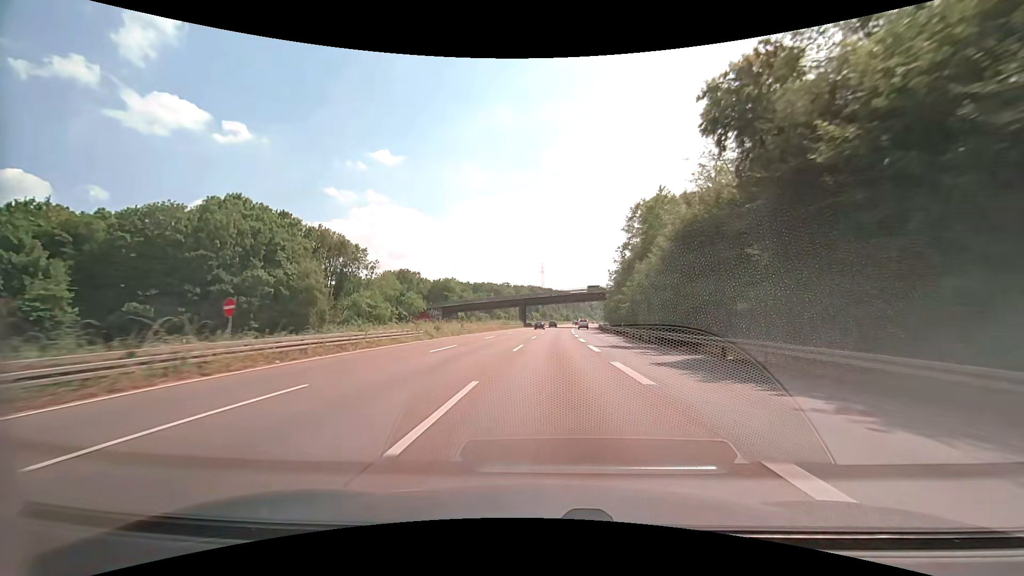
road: motorway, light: Day
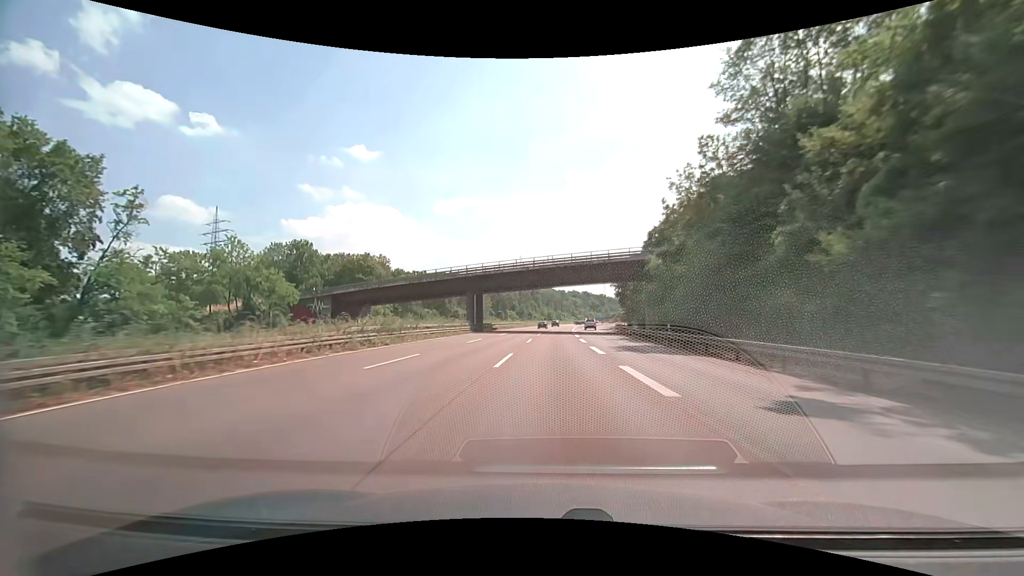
(+1.3, +61.5) m; +2°
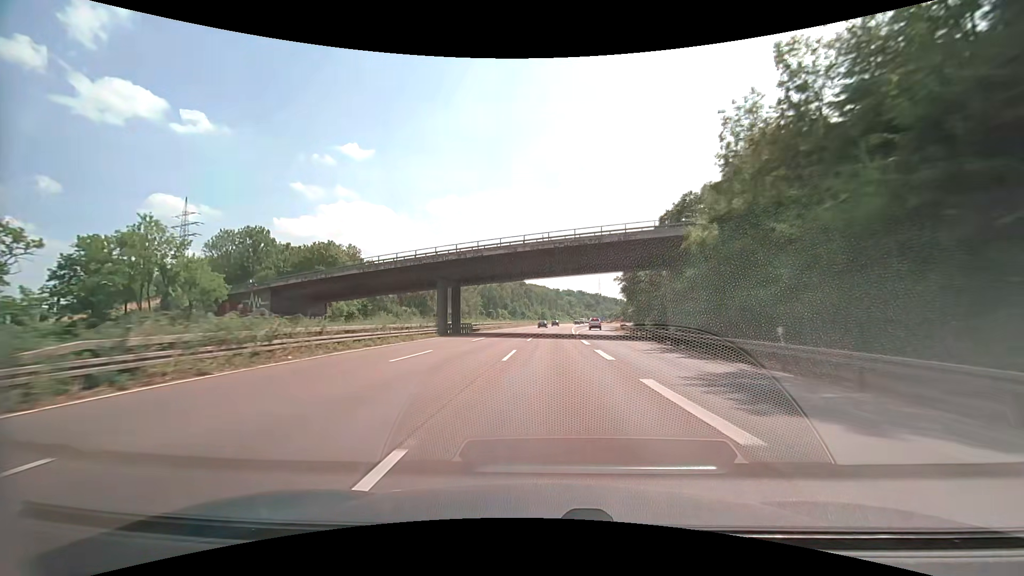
(+0.1, +15.6) m; +1°
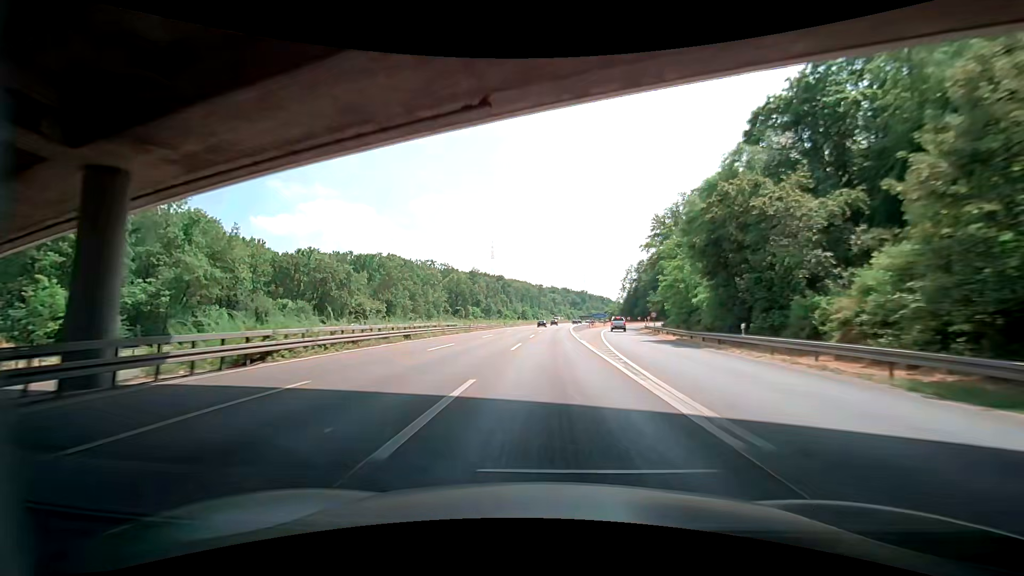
(+0.8, +47.1) m; +2°
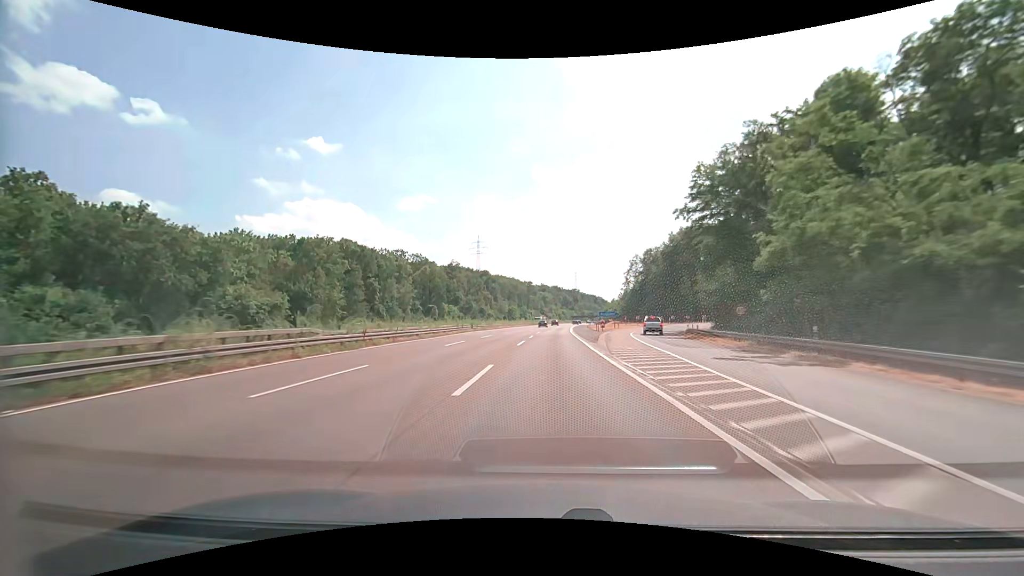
(0.0, +31.7) m; +1°
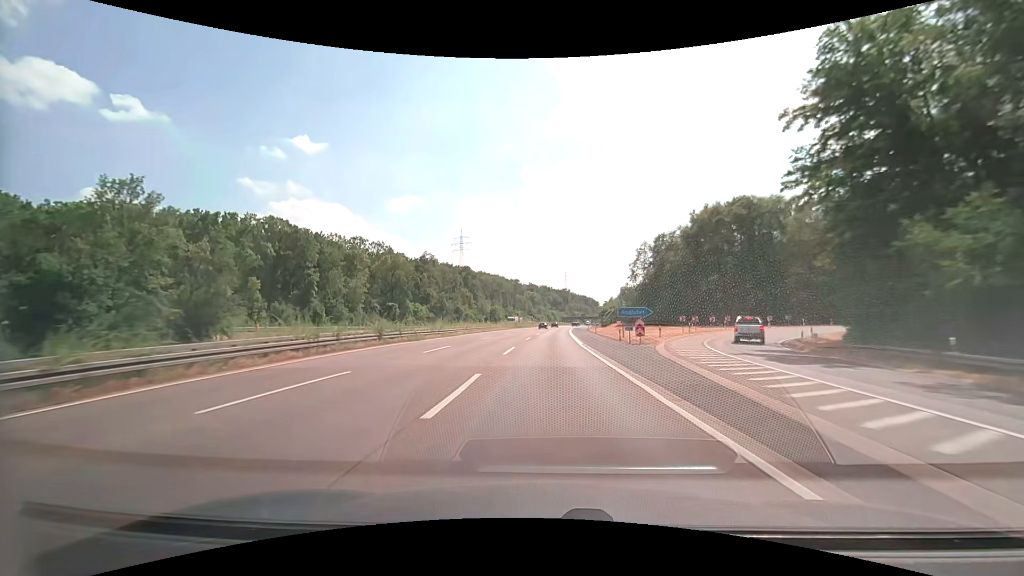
(+0.5, +31.9) m; +1°
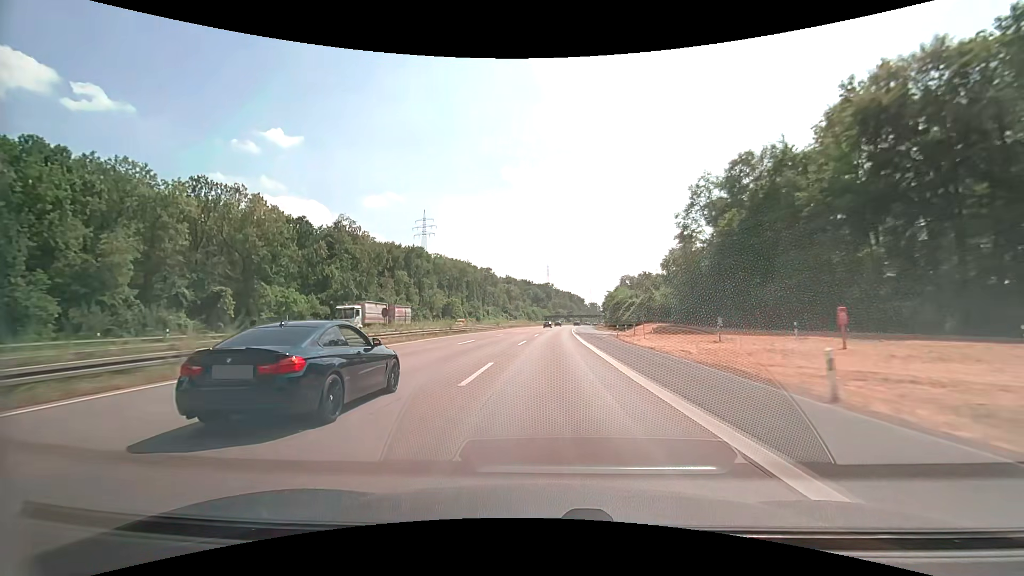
(+1.2, +64.3) m; +2°
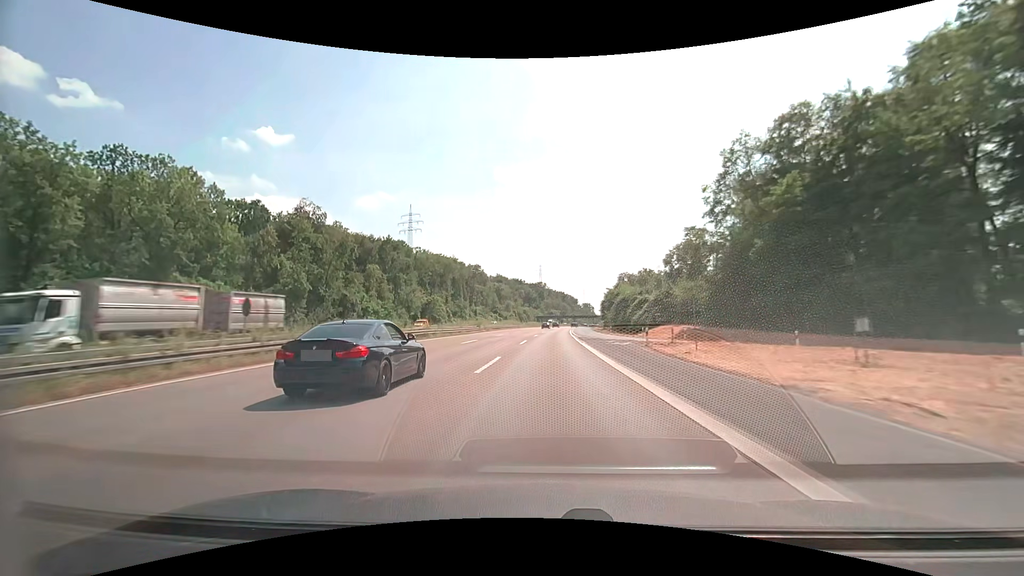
(+0.1, +16.2) m; +1°
(0, +10) (0, +20) (0, +30) (+1, +40) (+1, +50) (+1, +60) (+2, +70) (+2, +80) (+3, +90) (+4, +100) m
